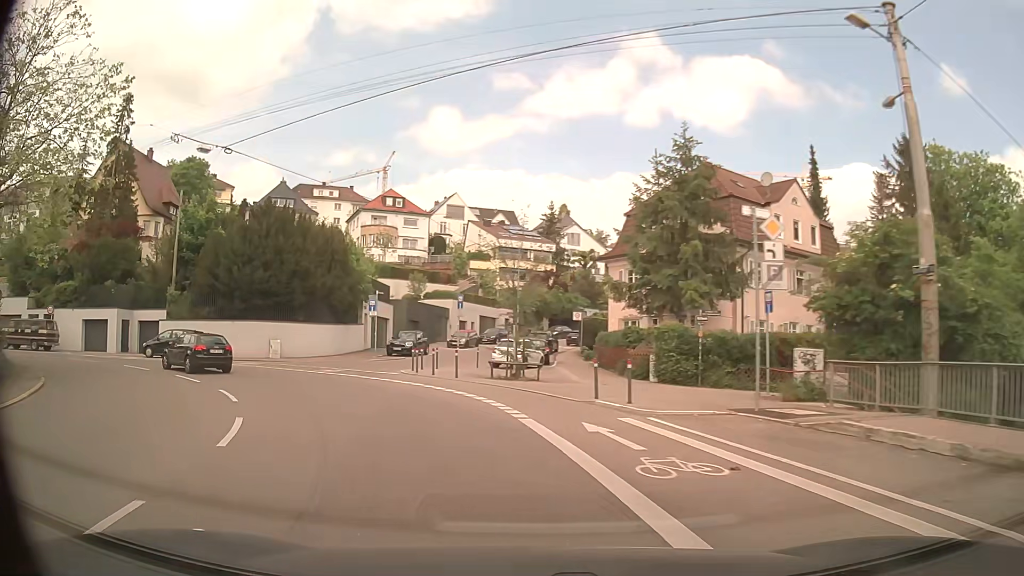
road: secondary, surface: asphalt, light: Day
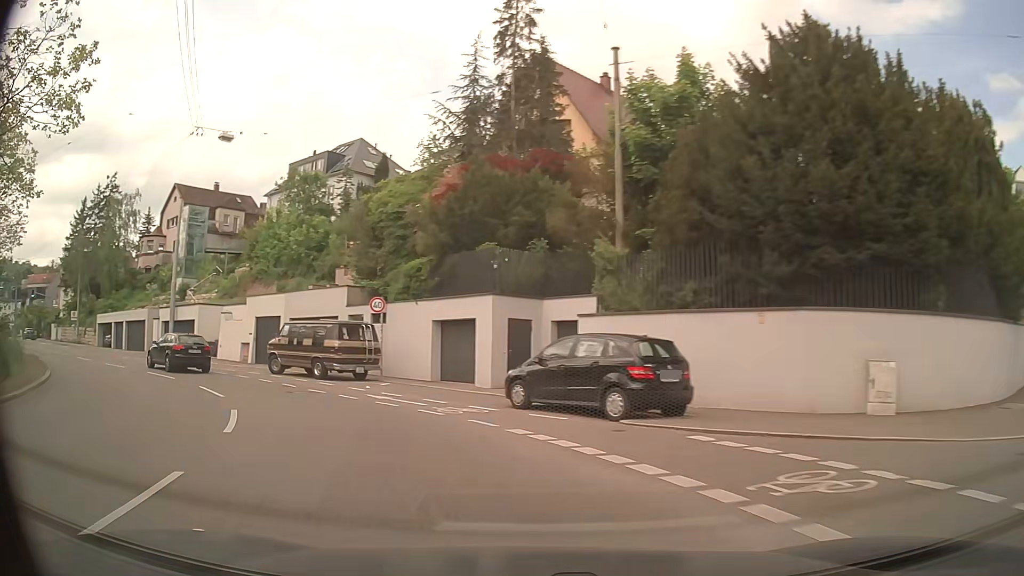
(-8.8, +22.9) m; -47°
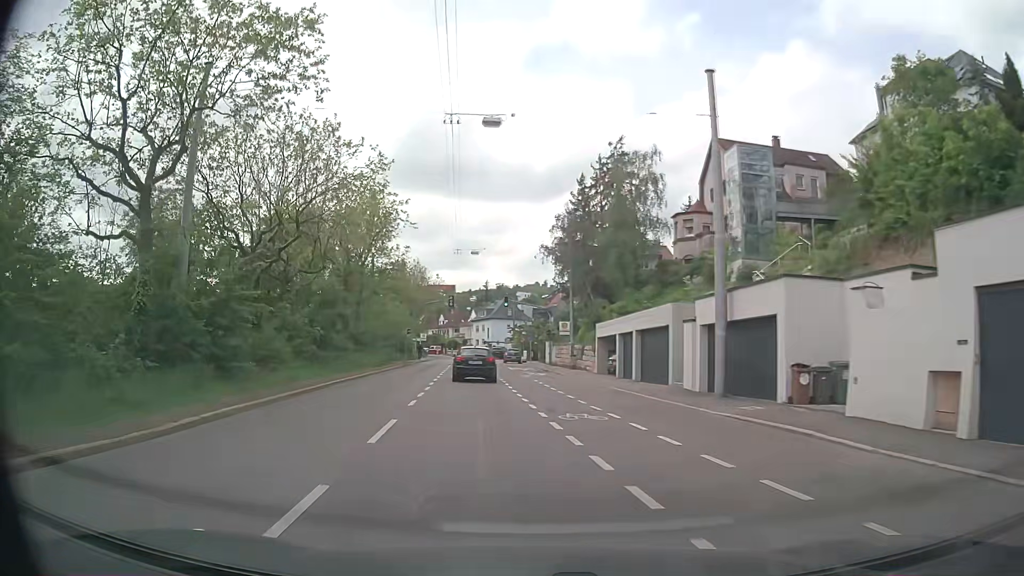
(-11.3, +22.3) m; -50°
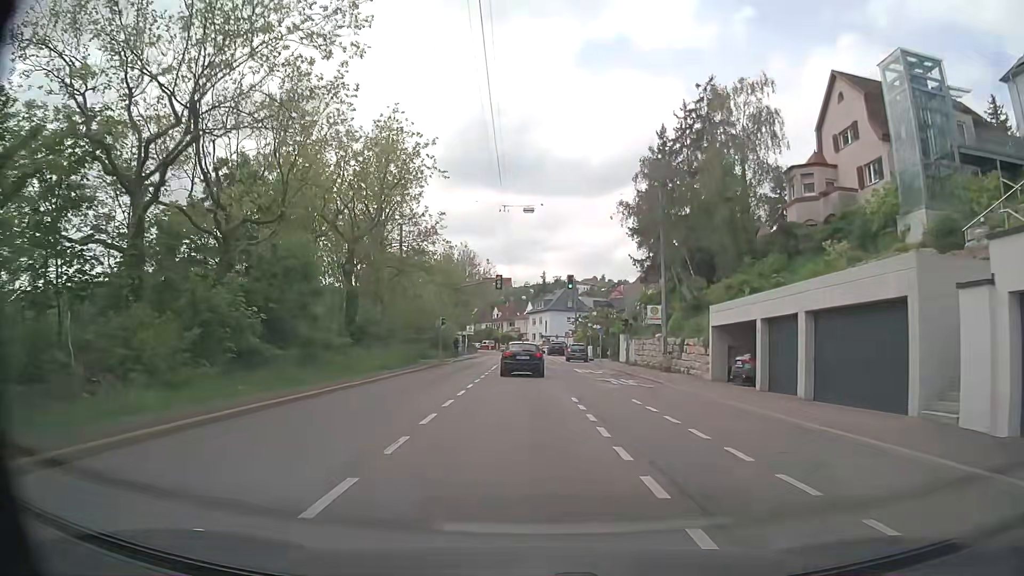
(-0.9, +13.6) m; -5°
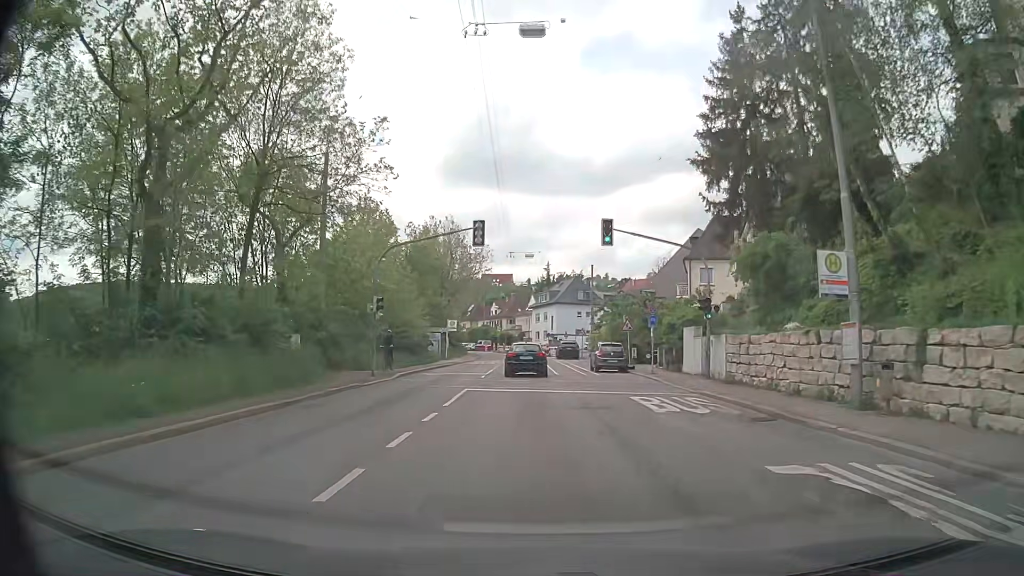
(-0.2, +20.6) m; -1°
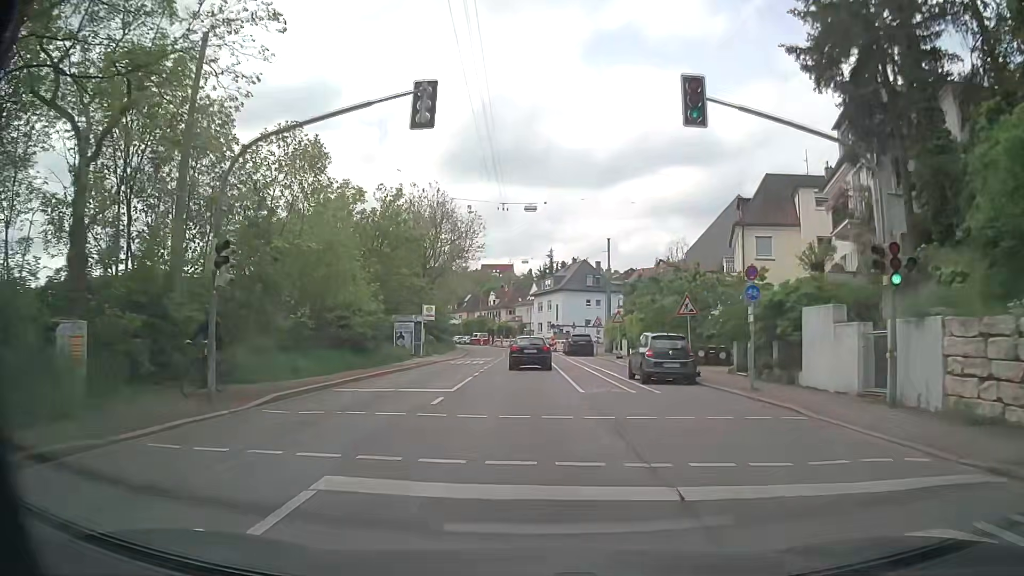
(0.0, +13.8) m; +1°
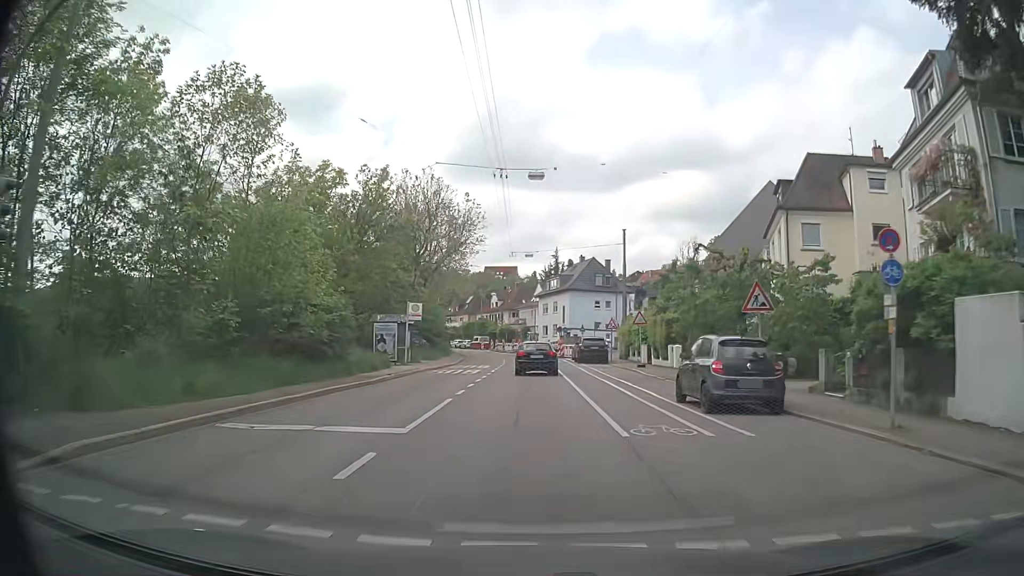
(-0.1, +6.9) m; -1°
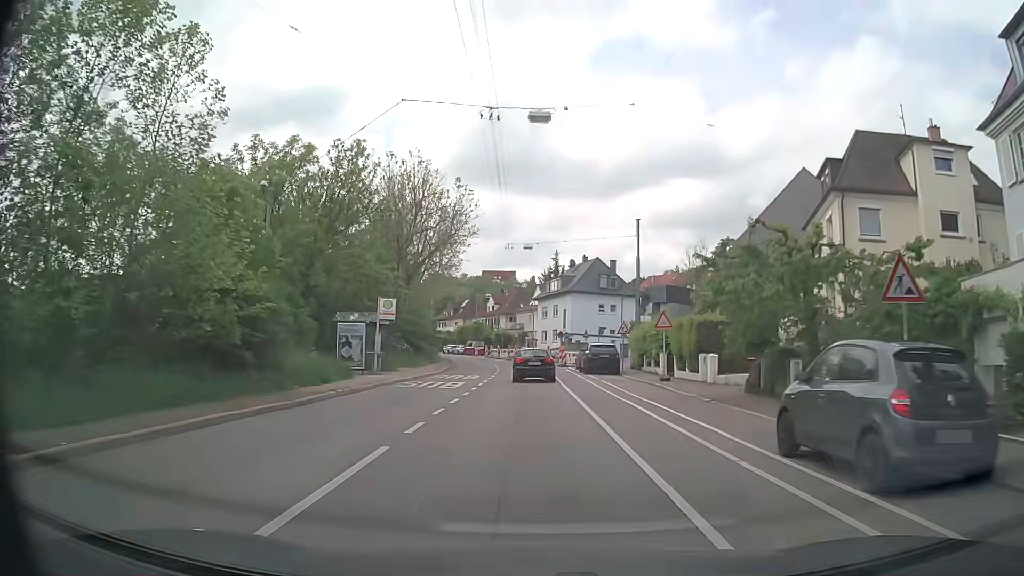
(0.0, +6.9) m; 0°
(0, +10) (0, +20) (0, +30) (0, +40) (-1, +50) (-2, +60) (-4, +70) (-6, +79) (-9, +89) (-13, +98) m
